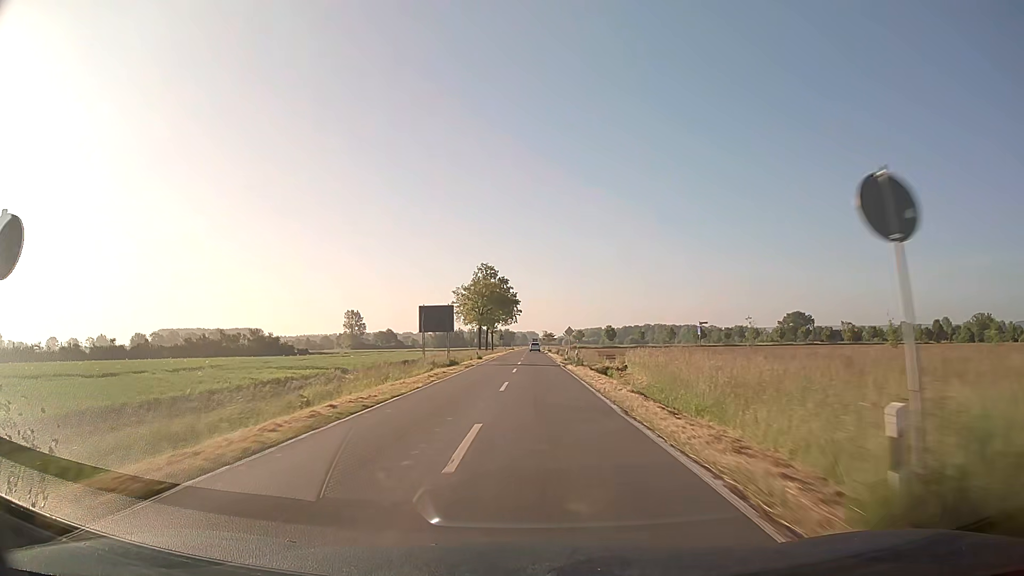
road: secondary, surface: asphalt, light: Day
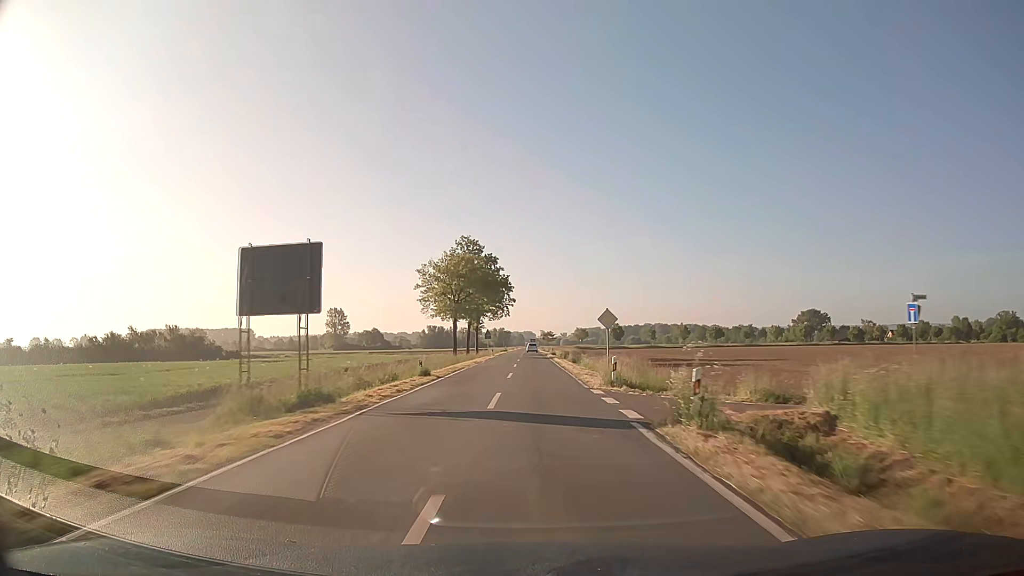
(+0.1, +29.6) m; 0°
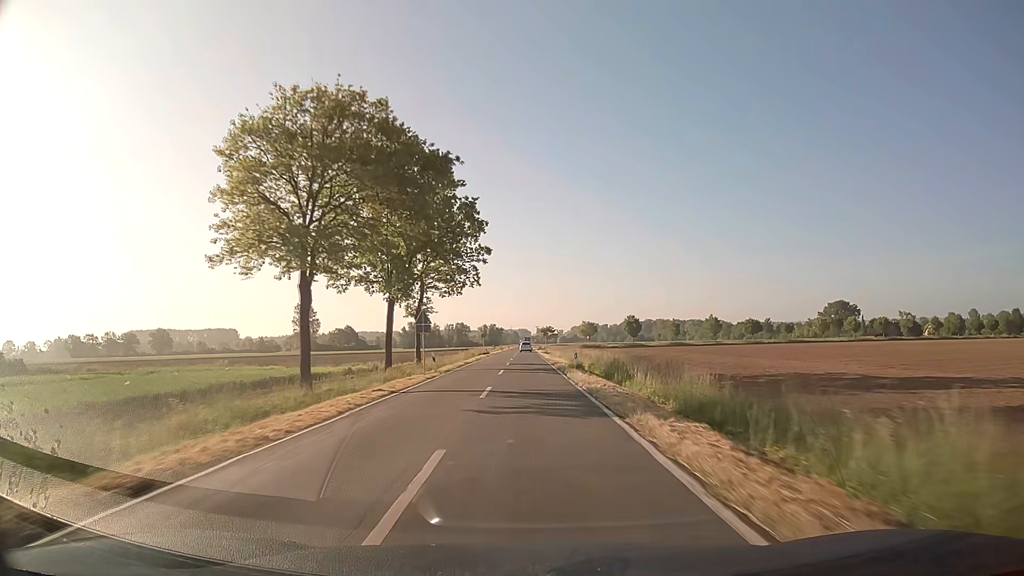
(+0.2, +46.0) m; 0°
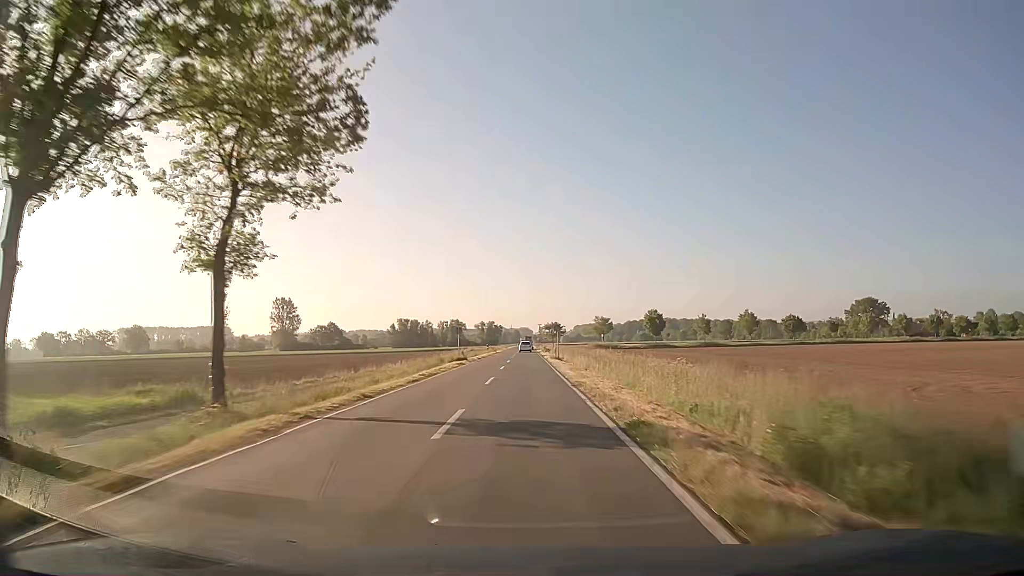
(0.0, +31.1) m; 0°
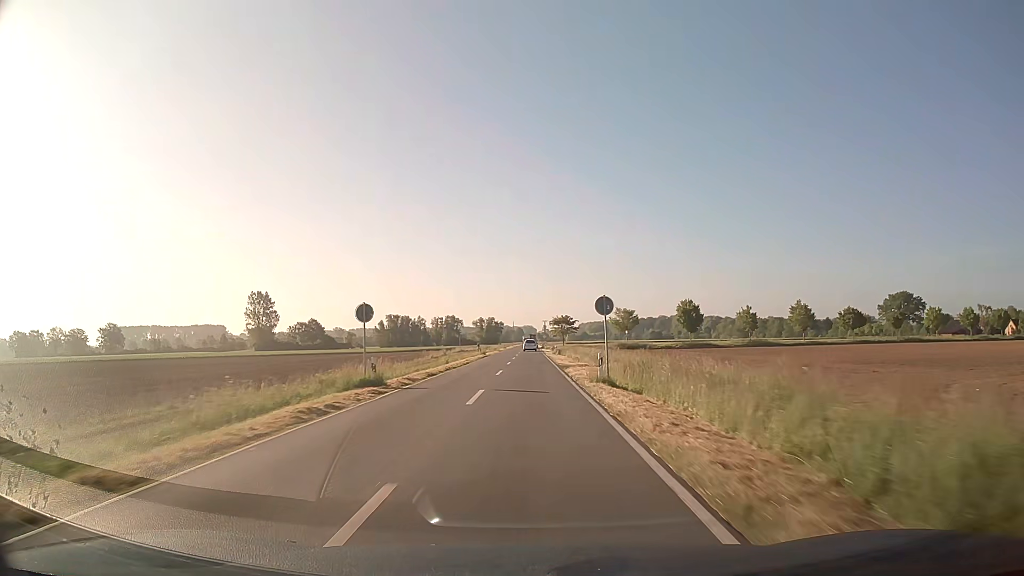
(-0.1, +31.4) m; 0°
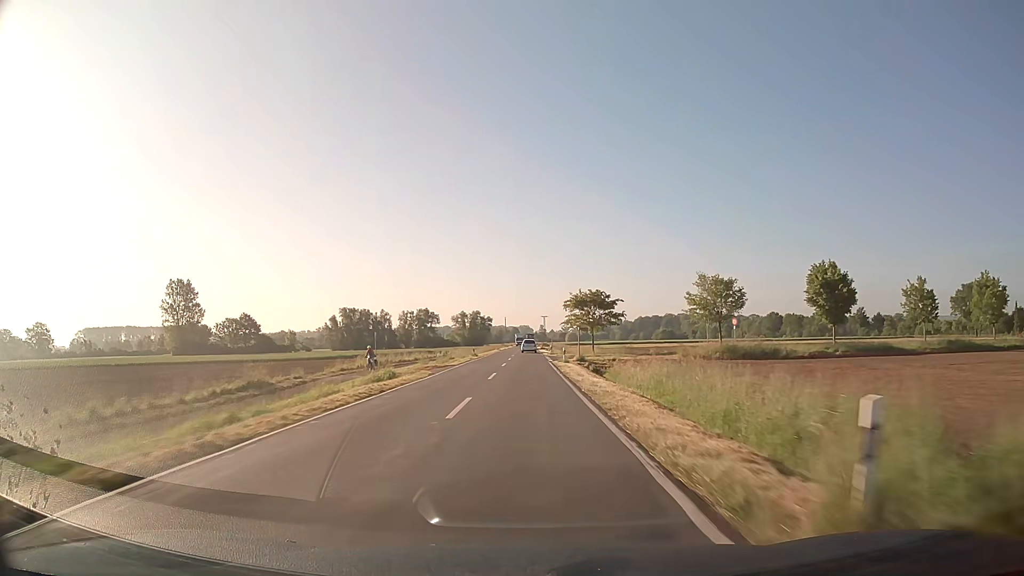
(+0.2, +63.1) m; 0°
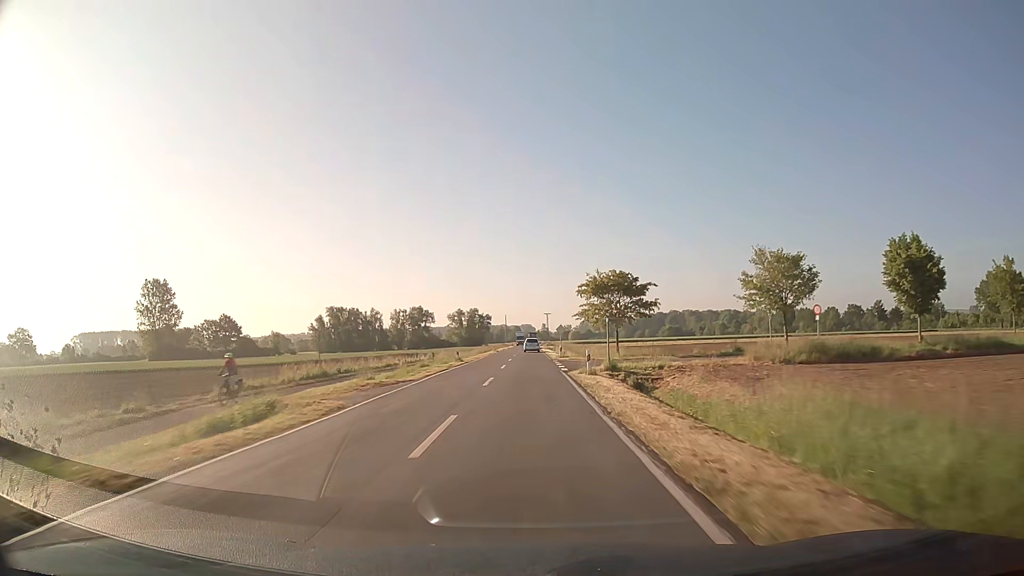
(0.0, +15.8) m; 0°
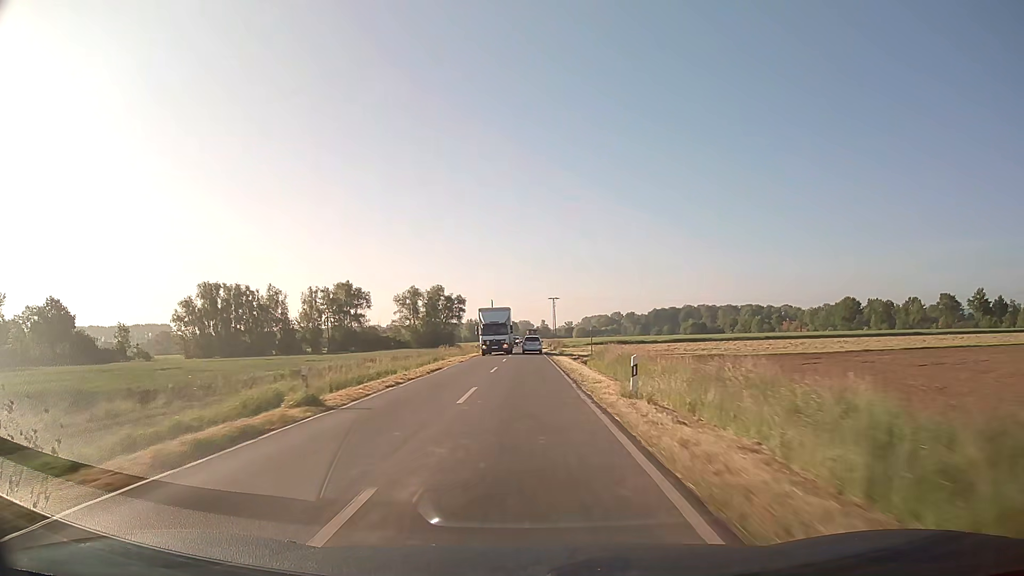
(-0.2, +78.6) m; 0°
(0, +10) (0, +20) (0, +30) (0, +40) (0, +50) (0, +60) (0, +70) (0, +80) (0, +90) (0, +100) m
